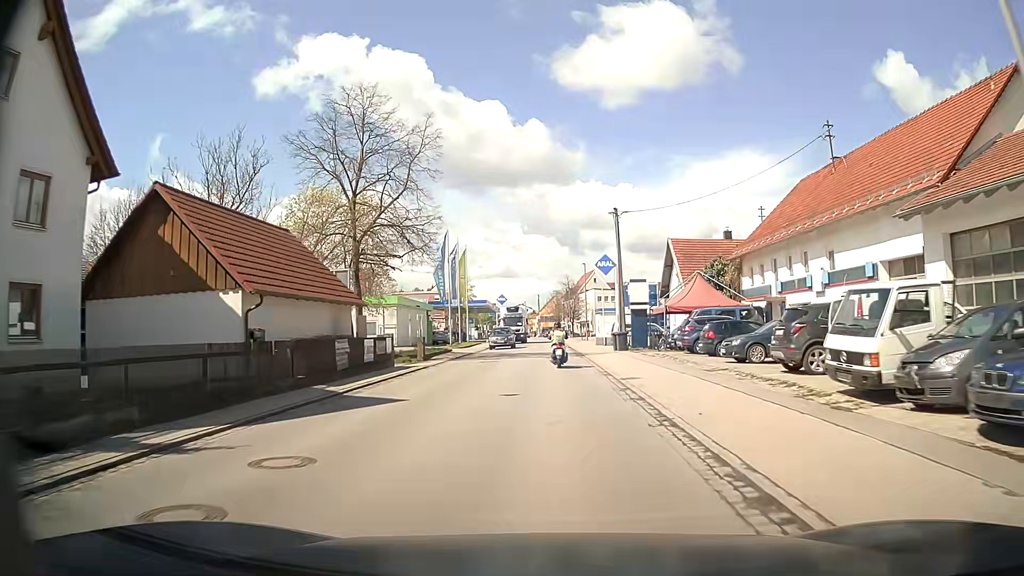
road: secondary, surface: asphalt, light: Day
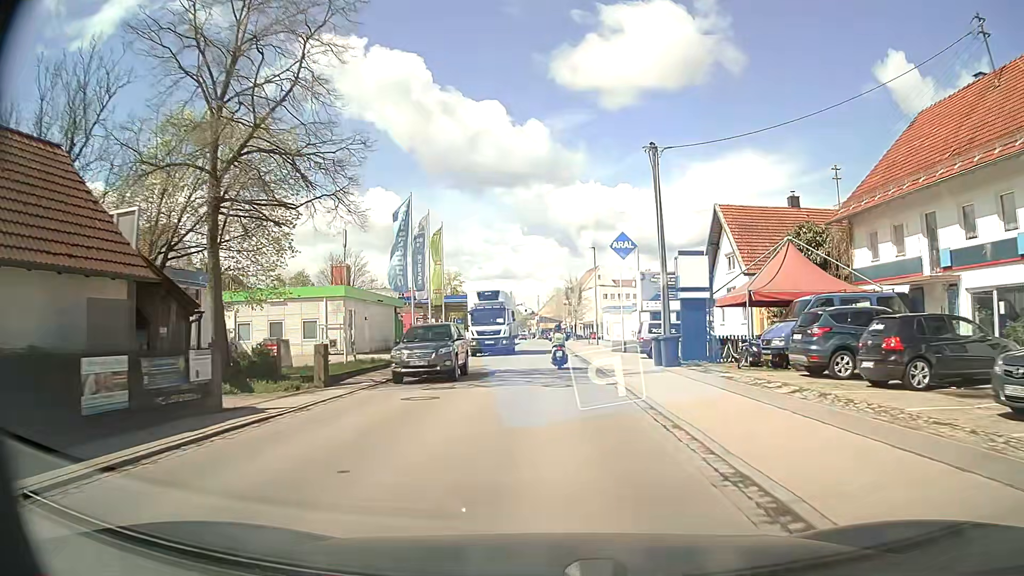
(-0.2, +15.1) m; -1°
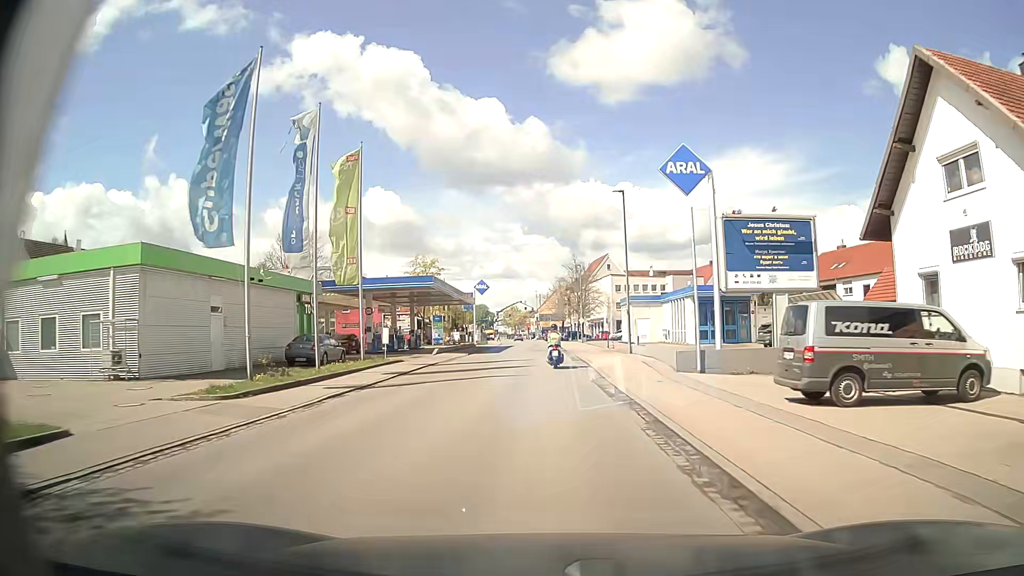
(+0.1, +22.8) m; 0°
(0, +10) (0, +20) (0, +30) (0, +40) (-1, +50) (-1, +60) (-1, +70) (-1, +80) (-2, +90) (-2, +100) m
